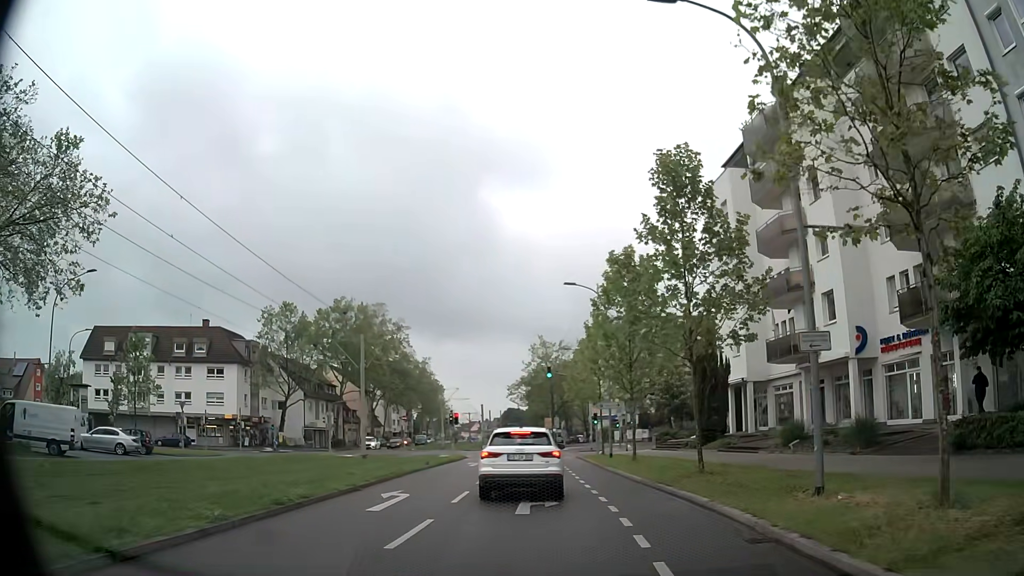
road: tertiary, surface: asphalt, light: Day
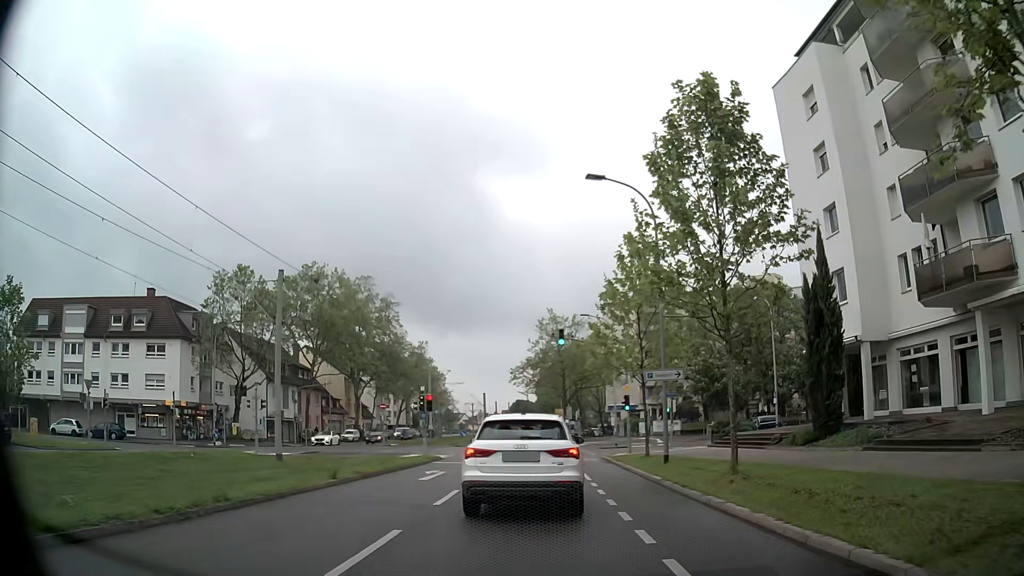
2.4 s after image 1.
(-0.3, +14.3) m; -1°
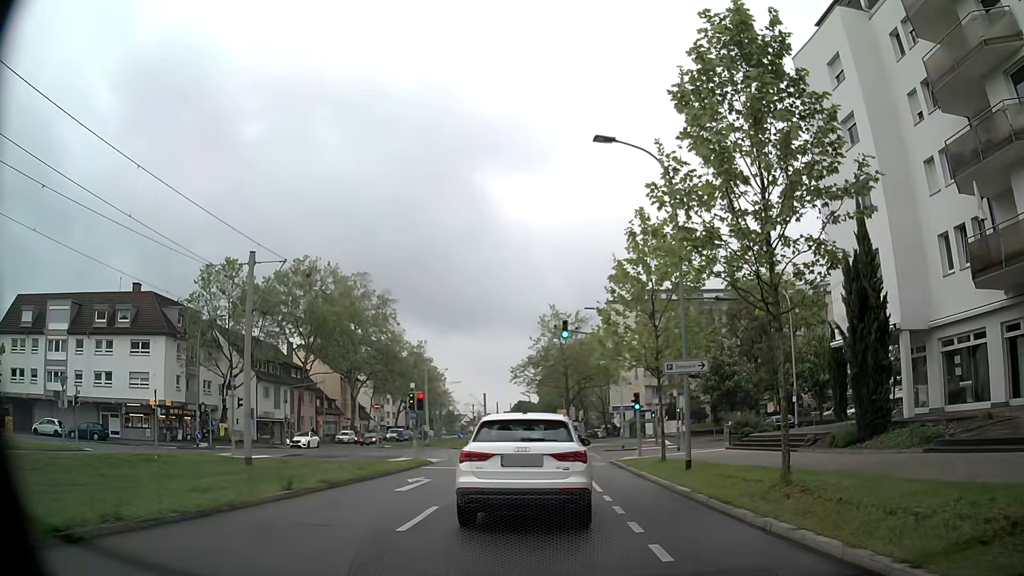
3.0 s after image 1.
(0.0, +3.0) m; -1°
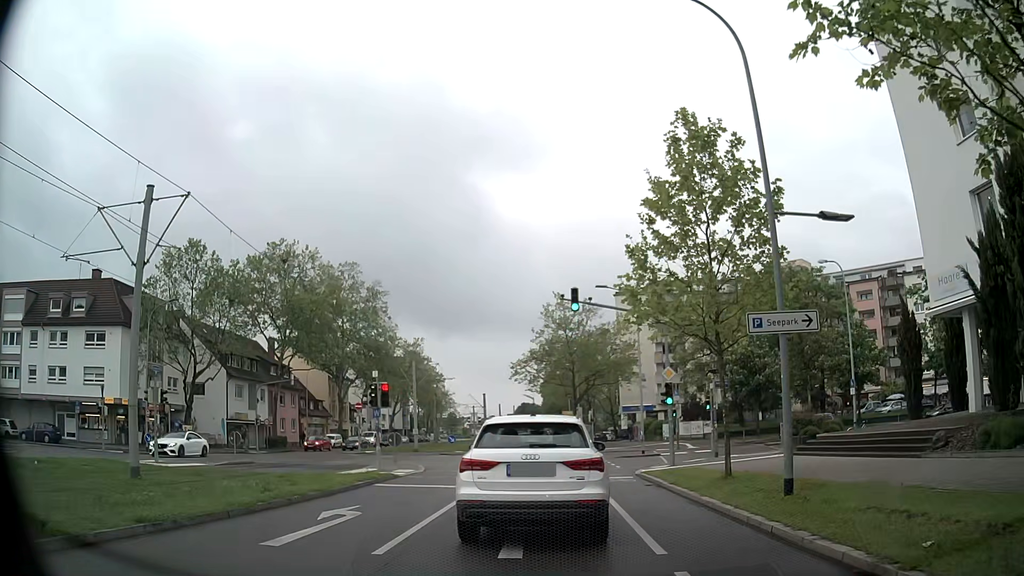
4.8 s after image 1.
(0.0, +7.3) m; +1°
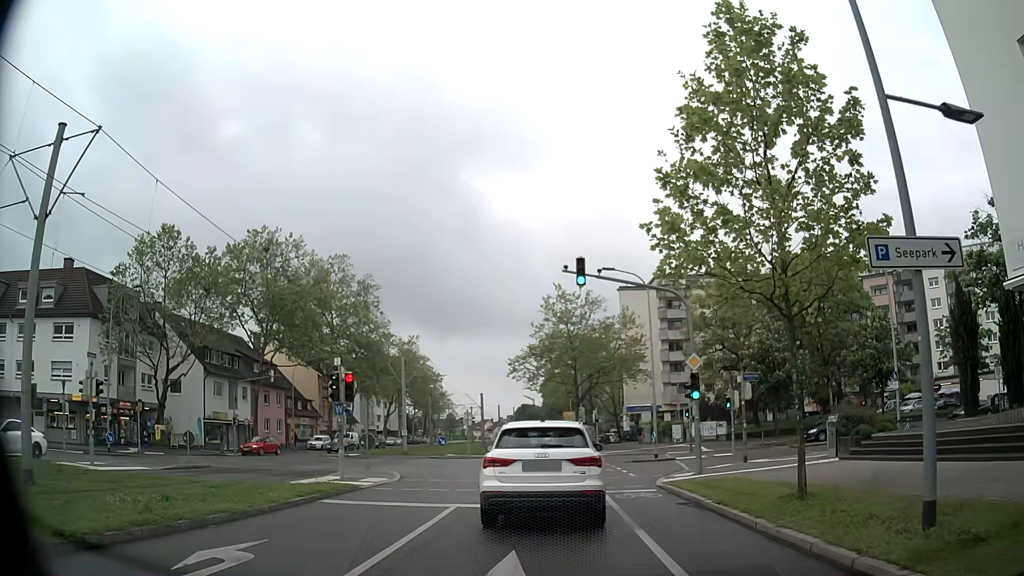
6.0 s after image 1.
(-0.1, +4.4) m; -2°
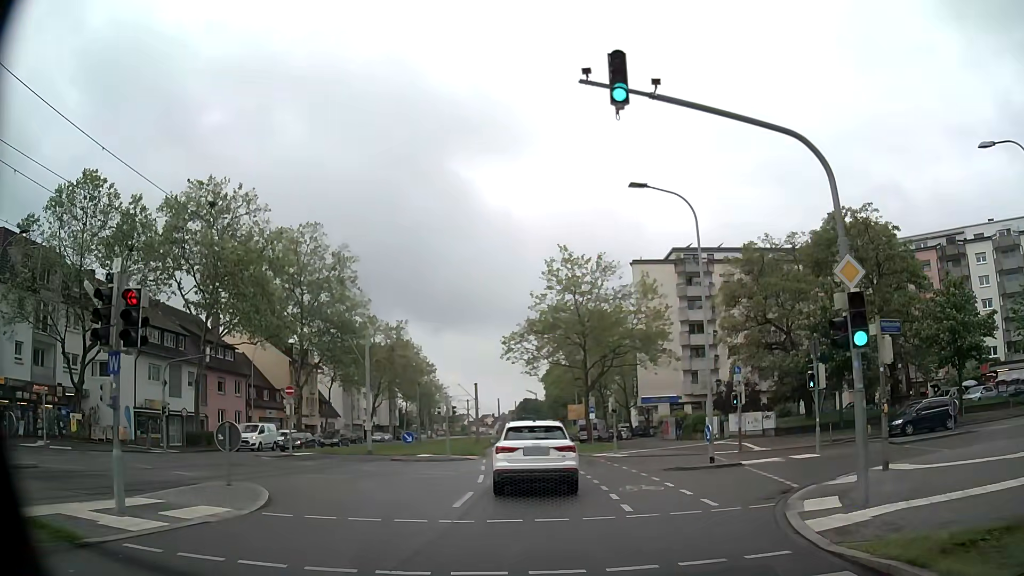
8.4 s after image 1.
(+0.1, +11.0) m; +1°
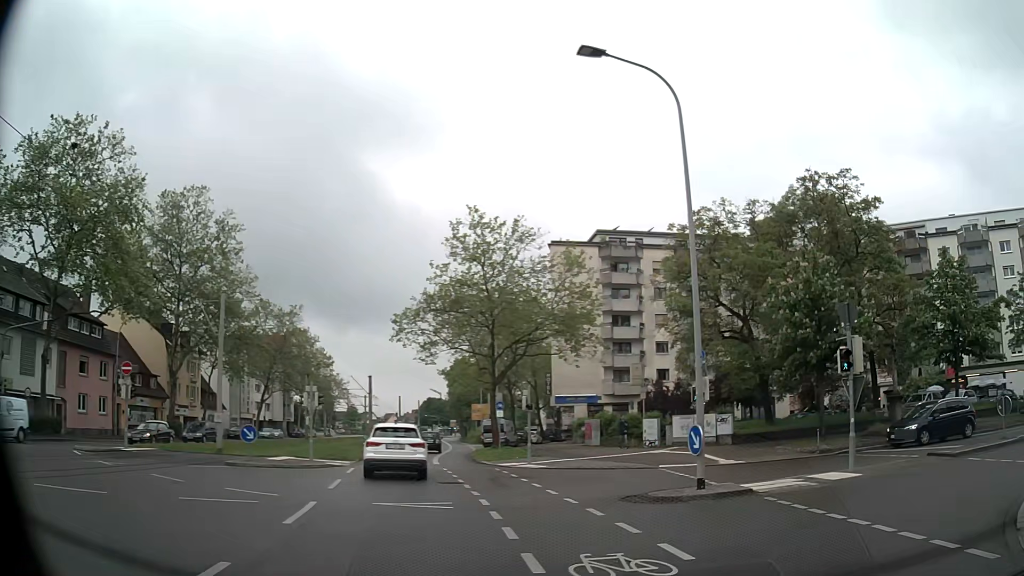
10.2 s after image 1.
(+0.1, +9.0) m; +6°
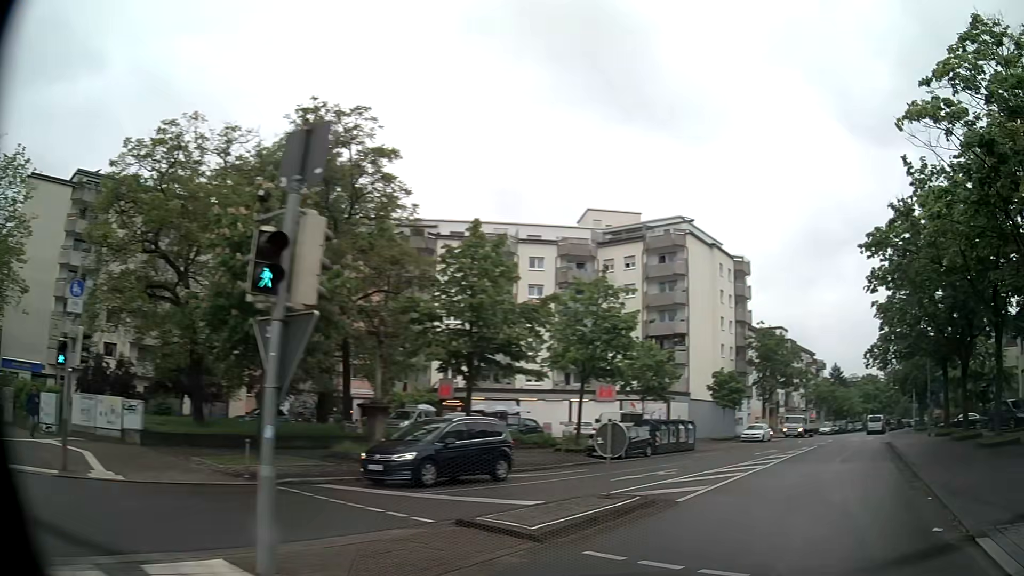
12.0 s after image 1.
(+3.9, +9.4) m; +48°
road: residential
